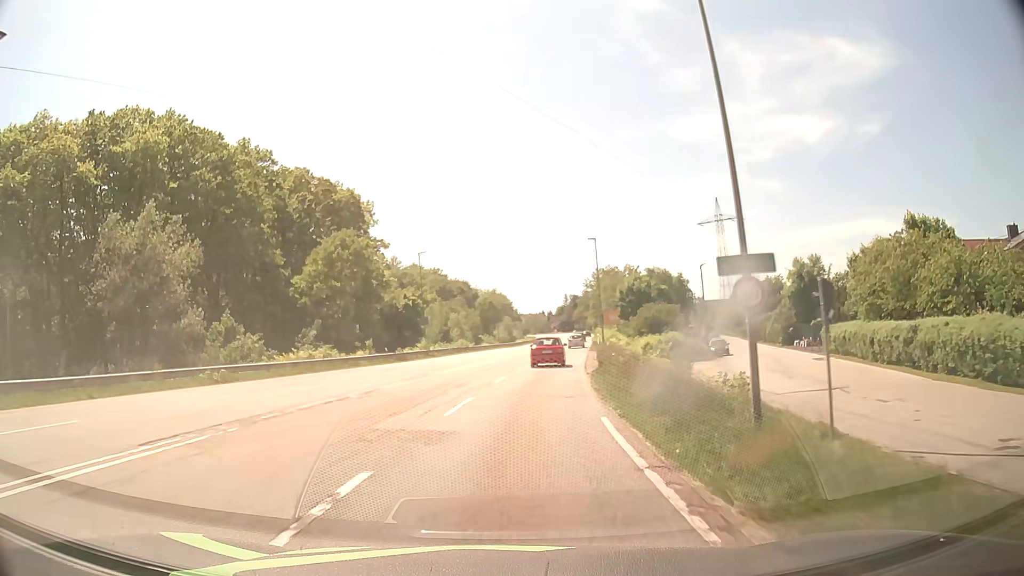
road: secondary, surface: asphalt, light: Day
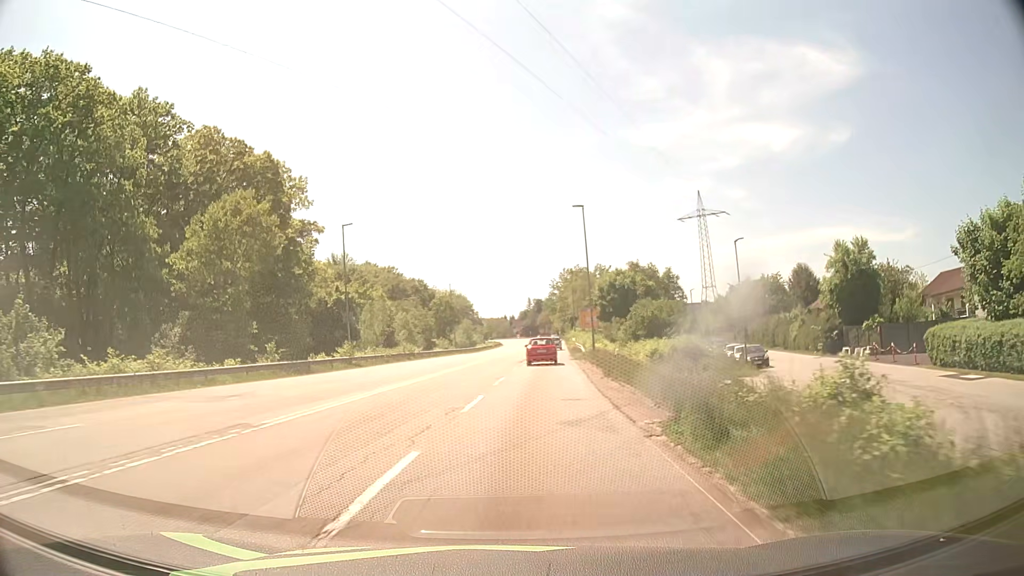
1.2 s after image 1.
(+0.4, +17.3) m; +3°
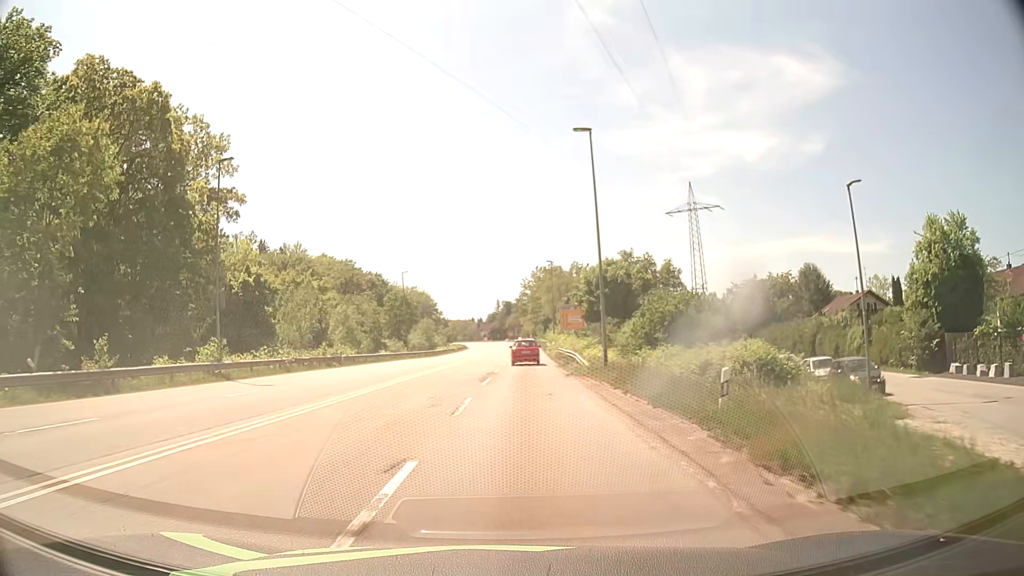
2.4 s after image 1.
(+0.5, +17.6) m; +3°
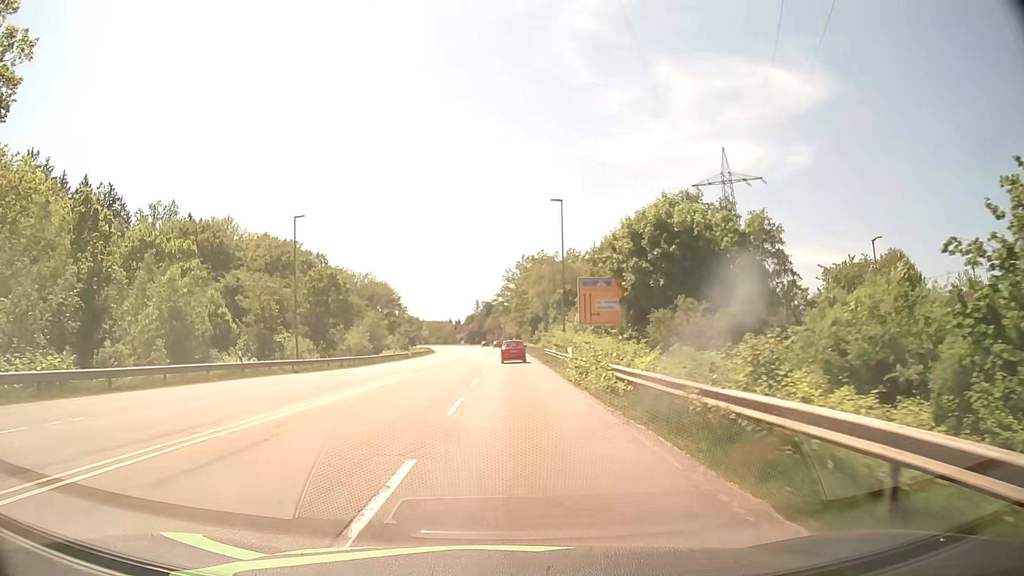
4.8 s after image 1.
(+0.6, +35.6) m; +2°
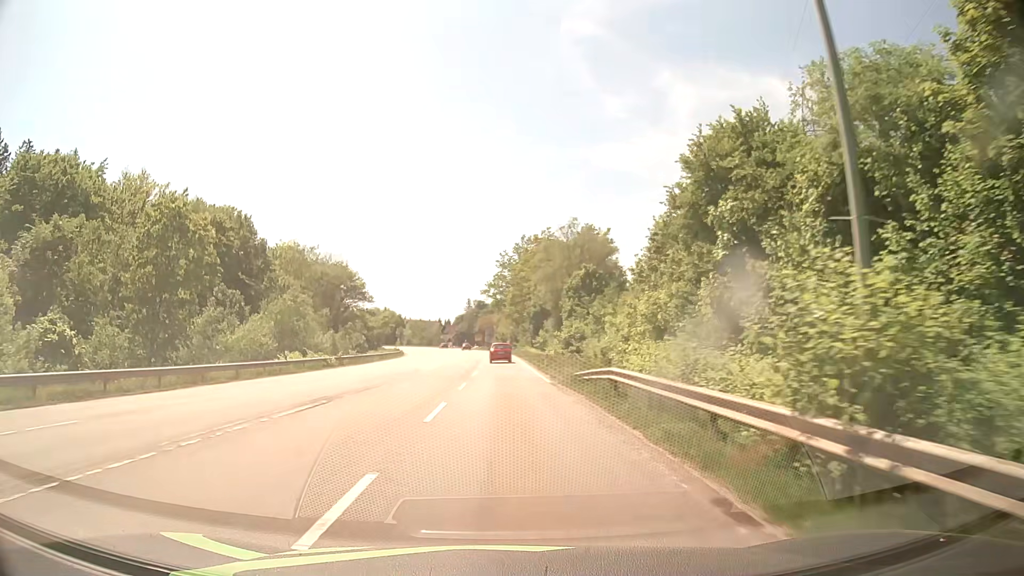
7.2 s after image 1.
(+0.2, +36.1) m; 0°
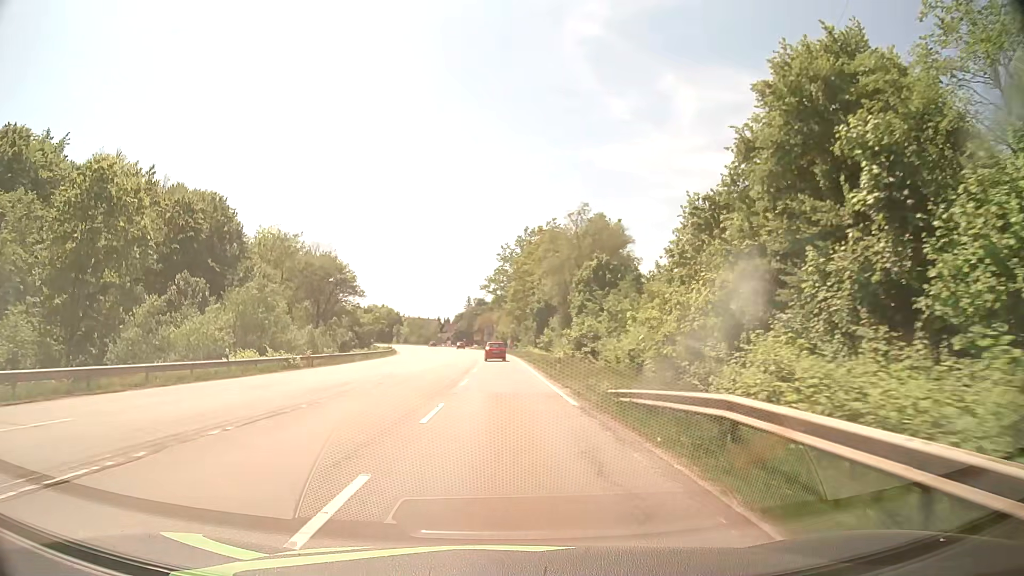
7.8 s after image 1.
(0.0, +9.1) m; 0°
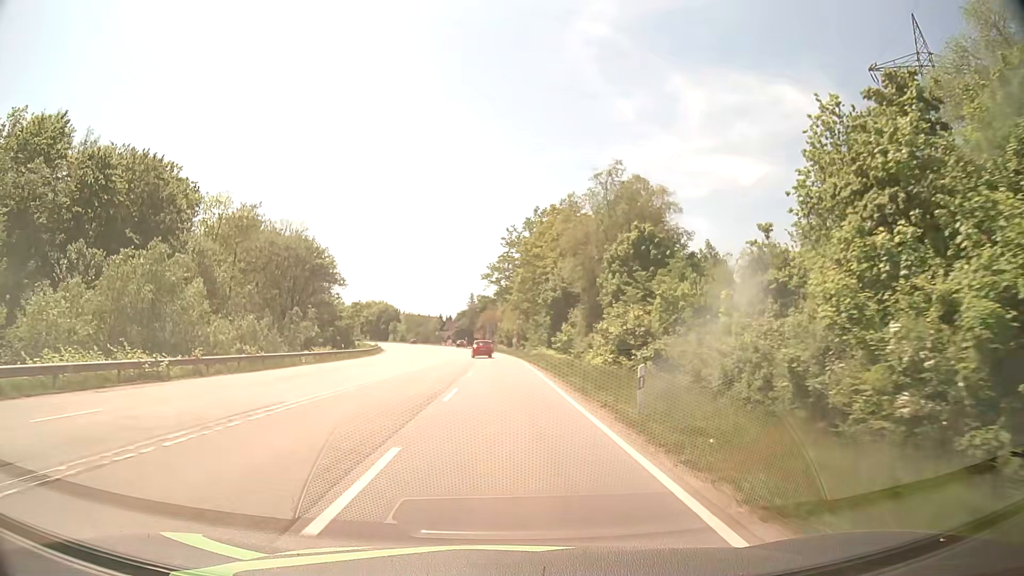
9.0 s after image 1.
(0.0, +18.2) m; -1°
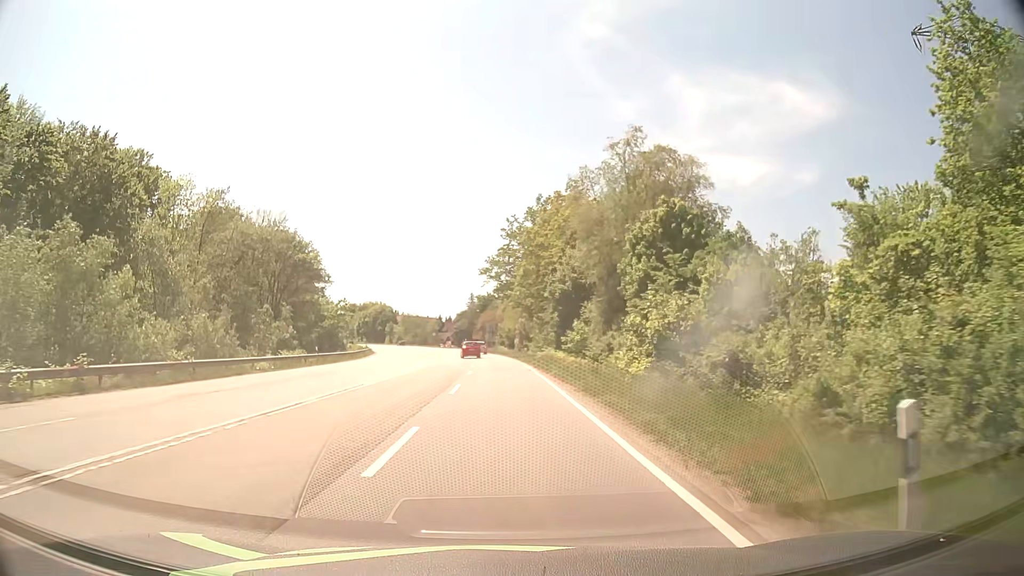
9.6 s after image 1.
(+0.1, +9.1) m; 0°
(0, +10) (0, +20) (0, +30) (-1, +40) (-1, +50) (-2, +60) (-3, +70) (-4, +80) (-5, +90) (-6, +100) m
